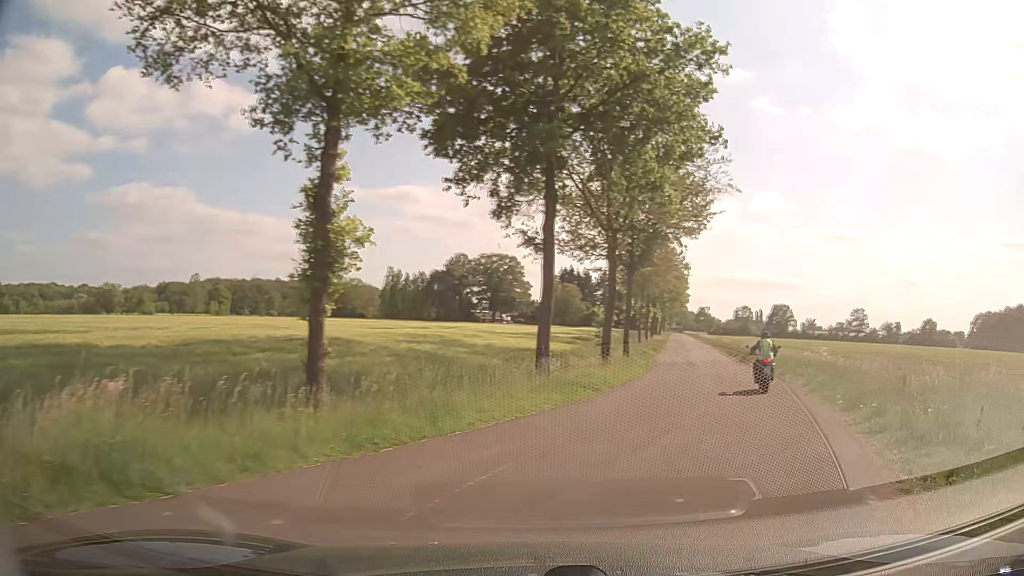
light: Day
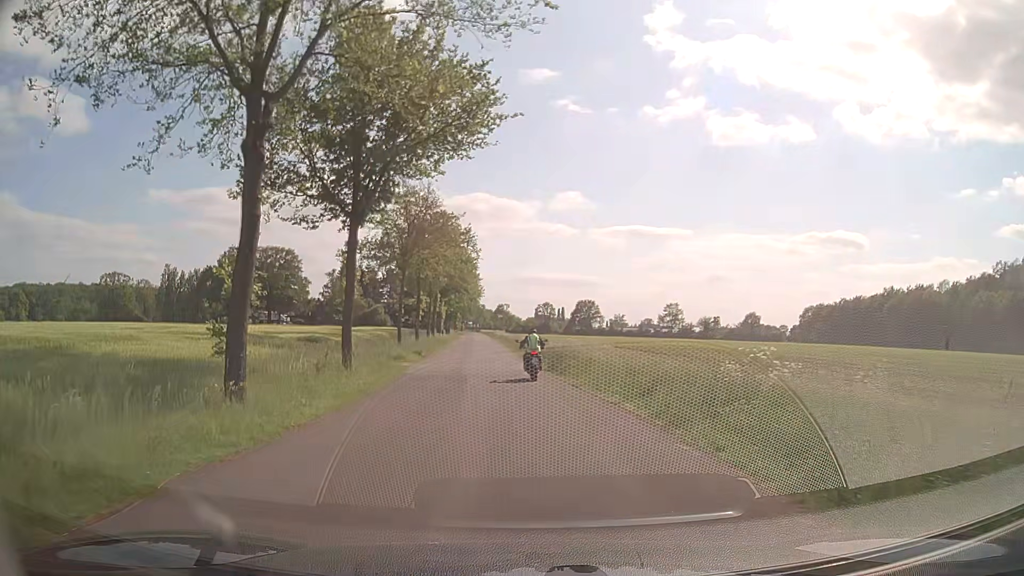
(+4.6, +16.3) m; +17°
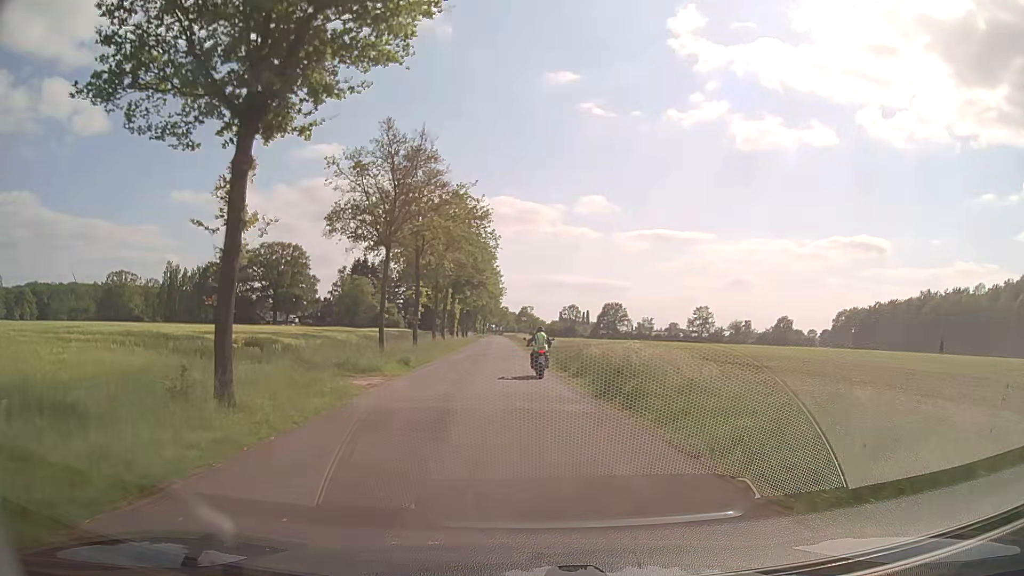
(-0.2, +11.0) m; -2°
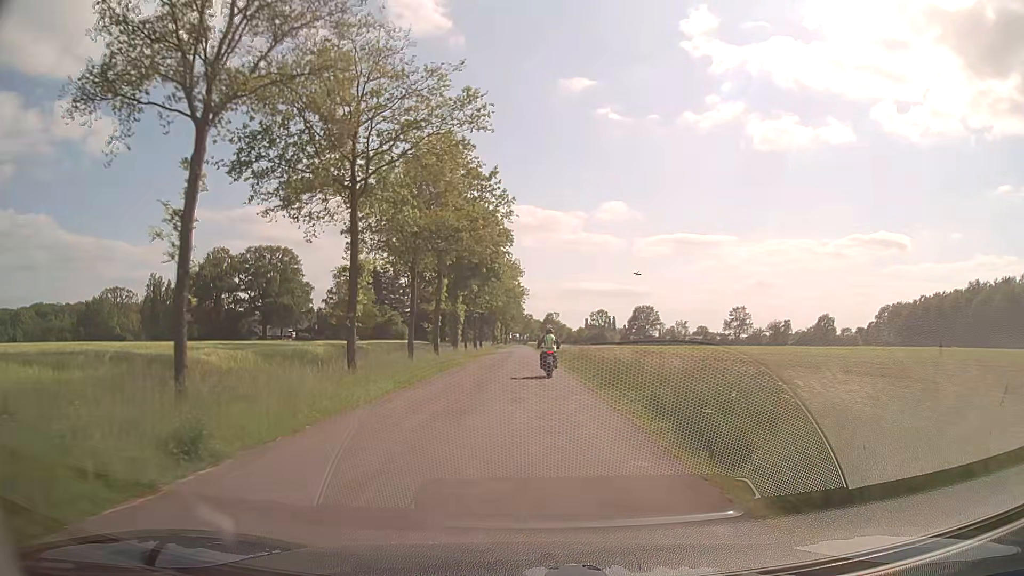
(-0.3, +18.6) m; -2°
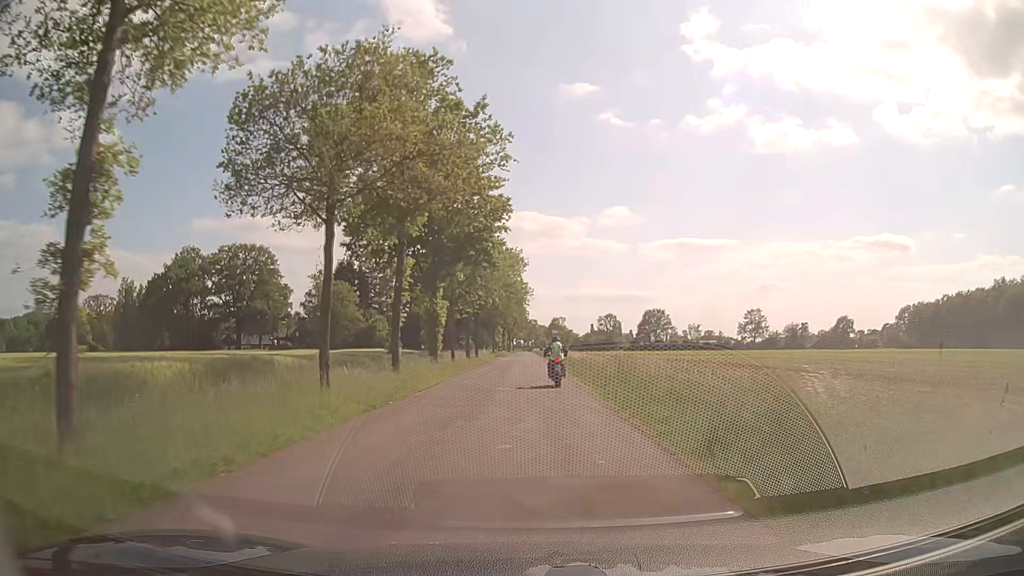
(0.0, +13.5) m; 0°
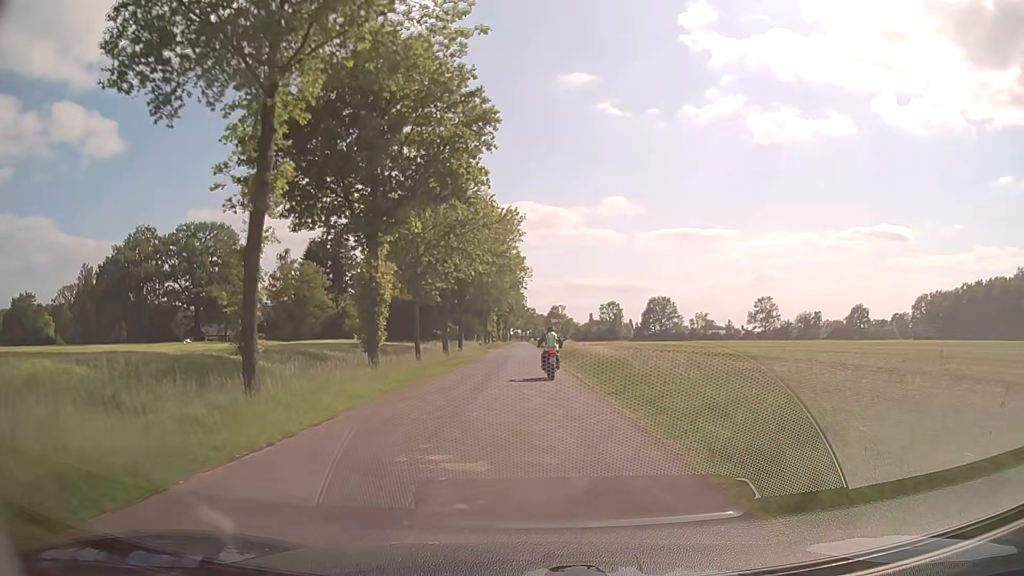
(0.0, +14.1) m; 0°
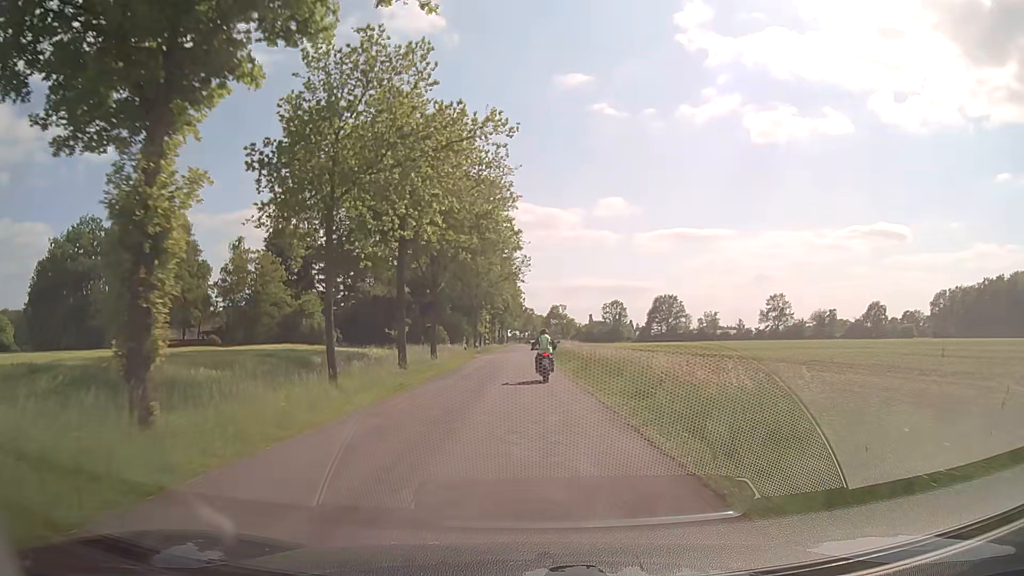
(0.0, +14.1) m; 0°
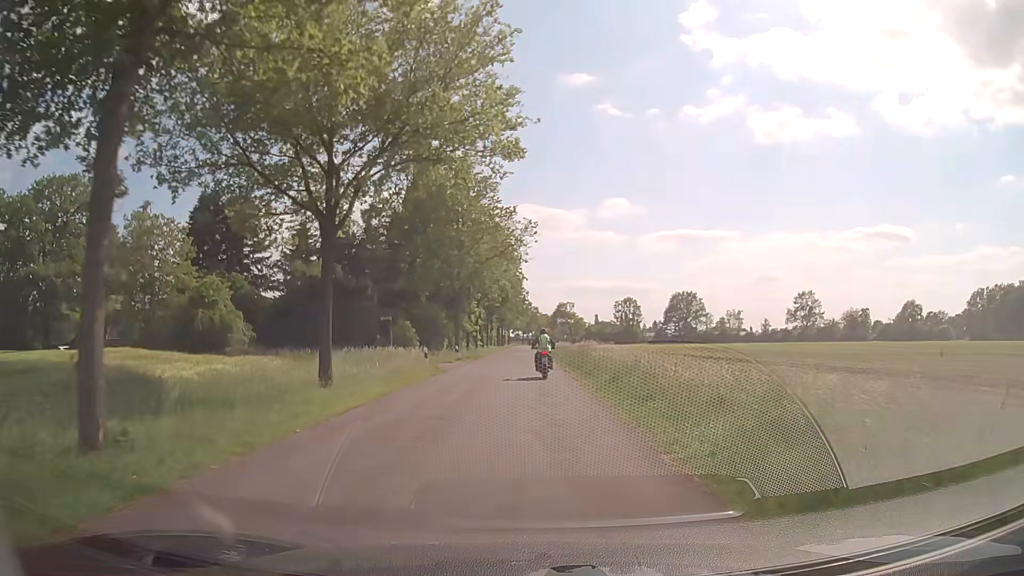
(-0.1, +21.4) m; 0°
(0, +10) (0, +20) (0, +30) (0, +40) (0, +50) (0, +60) (0, +70) (0, +80) (-1, +90) (-1, +100) m
